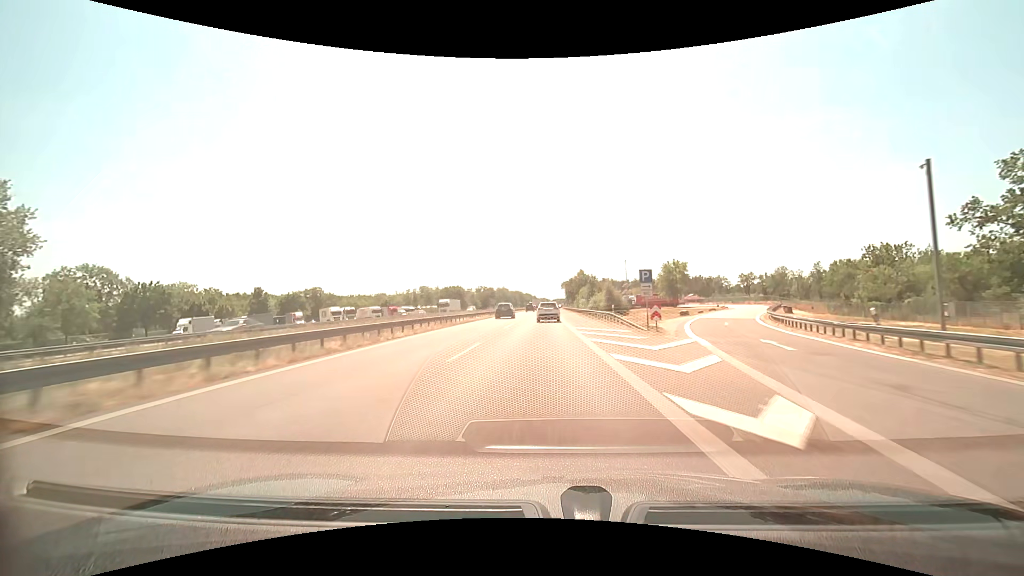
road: motorway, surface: asphalt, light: Day
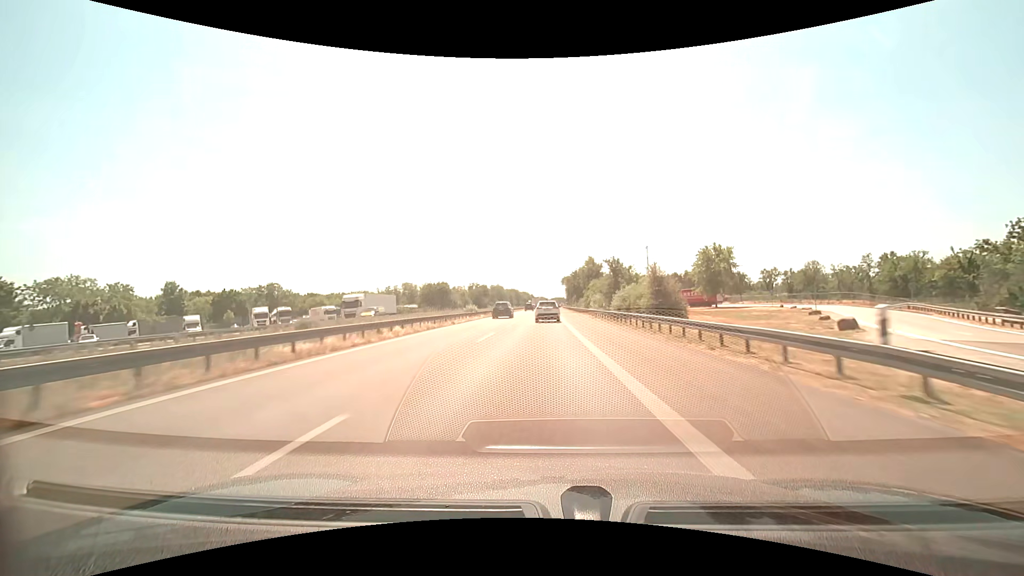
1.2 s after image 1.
(0.0, +29.9) m; 0°
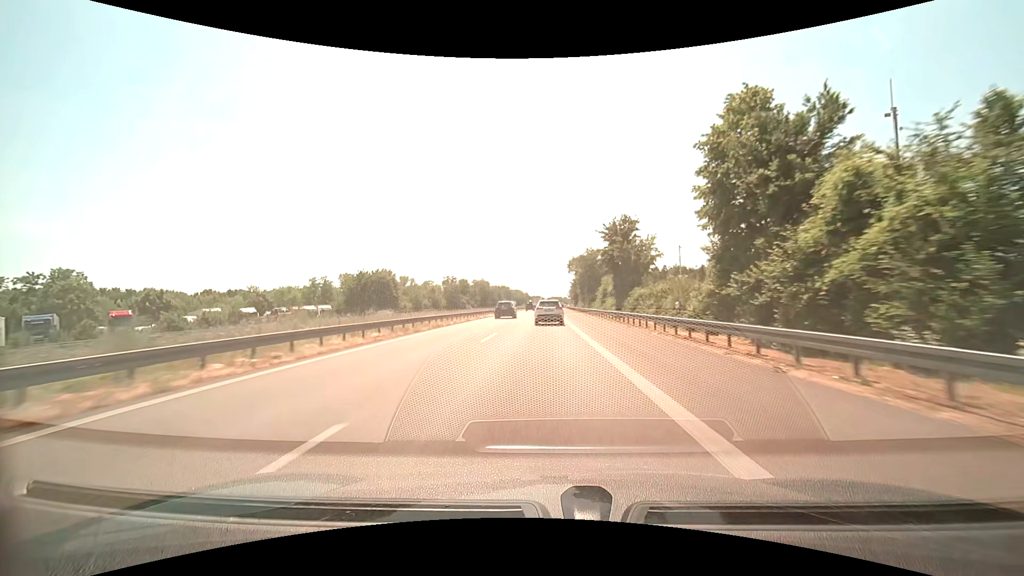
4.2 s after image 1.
(+0.1, +72.2) m; 0°
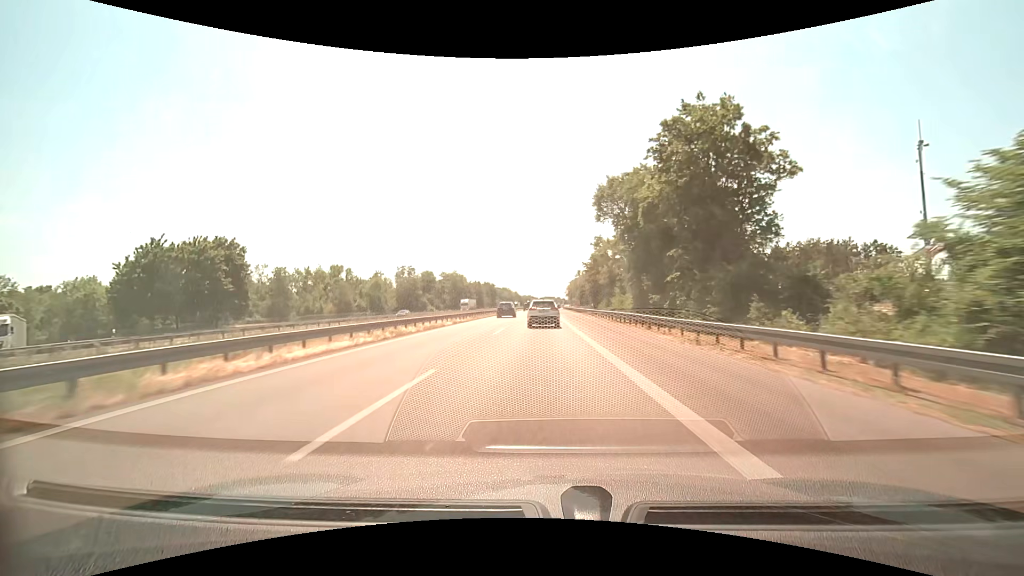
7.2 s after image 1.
(+0.1, +67.0) m; +1°
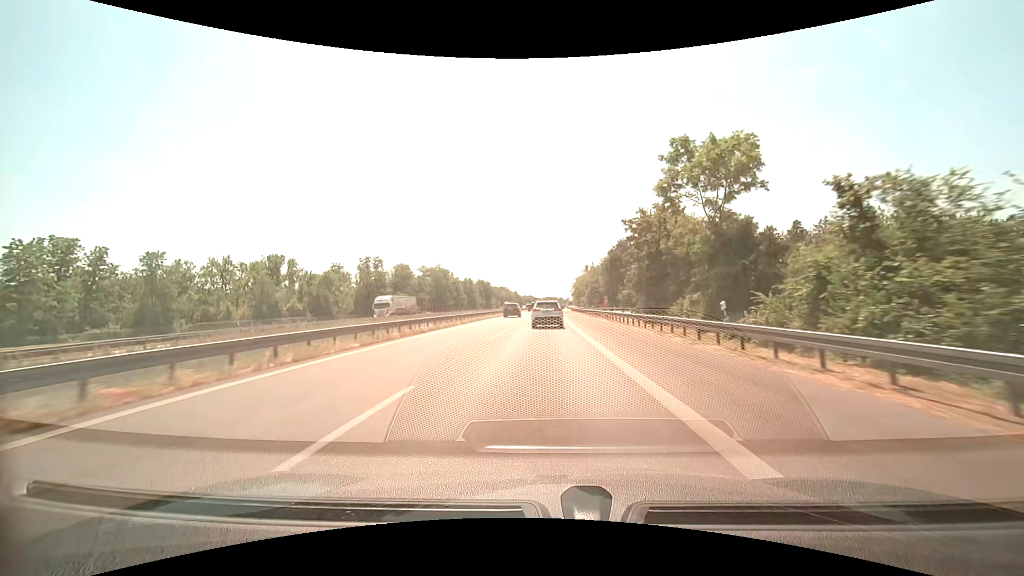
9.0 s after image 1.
(-0.1, +37.9) m; 0°
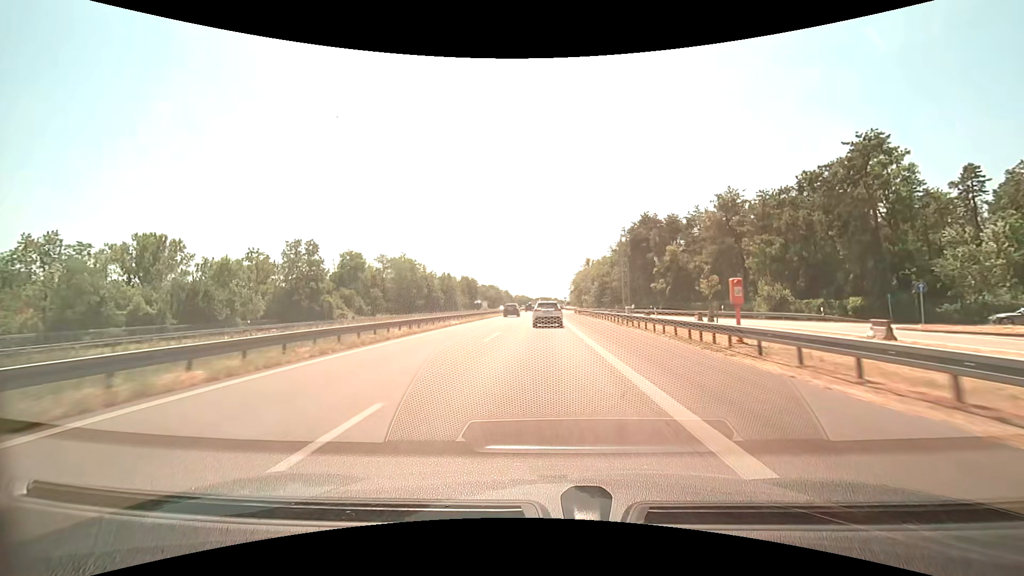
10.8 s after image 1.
(+0.3, +37.4) m; +1°
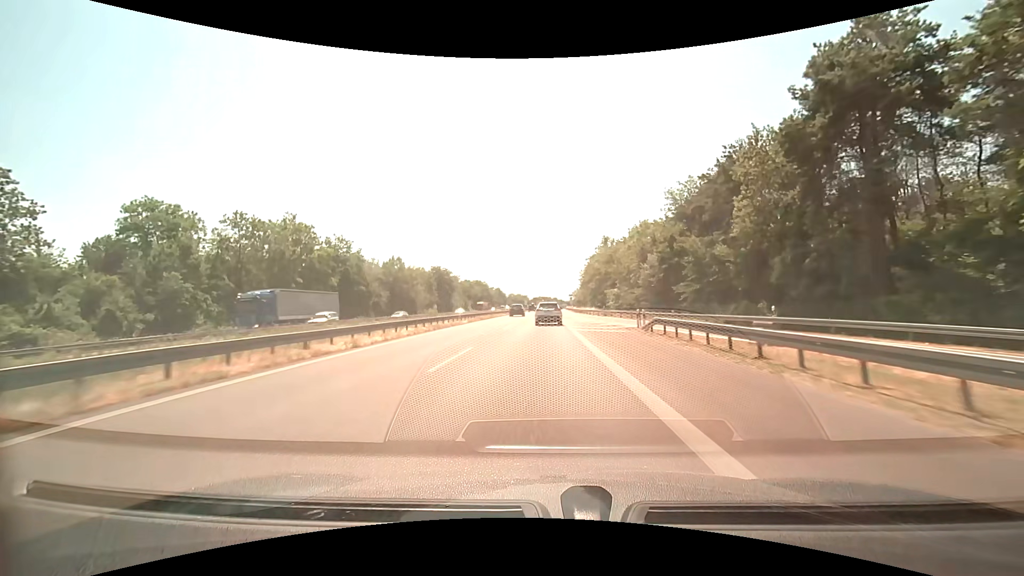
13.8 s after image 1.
(+0.3, +62.7) m; 0°
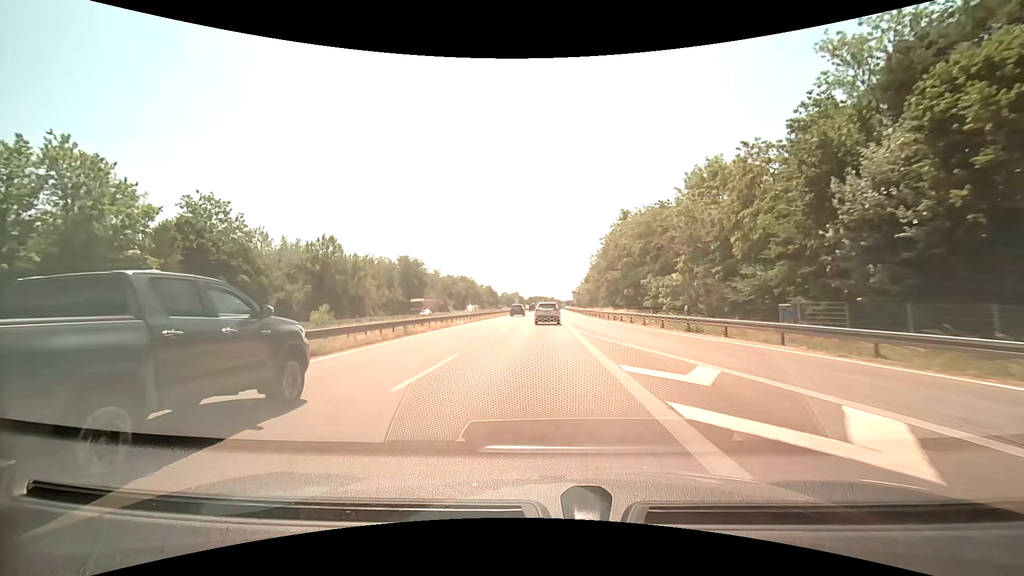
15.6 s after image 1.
(+0.1, +38.4) m; +1°
(0, +10) (0, +20) (0, +30) (0, +40) (0, +50) (0, +60) (0, +70) (0, +80) (0, +90) (0, +100) m
